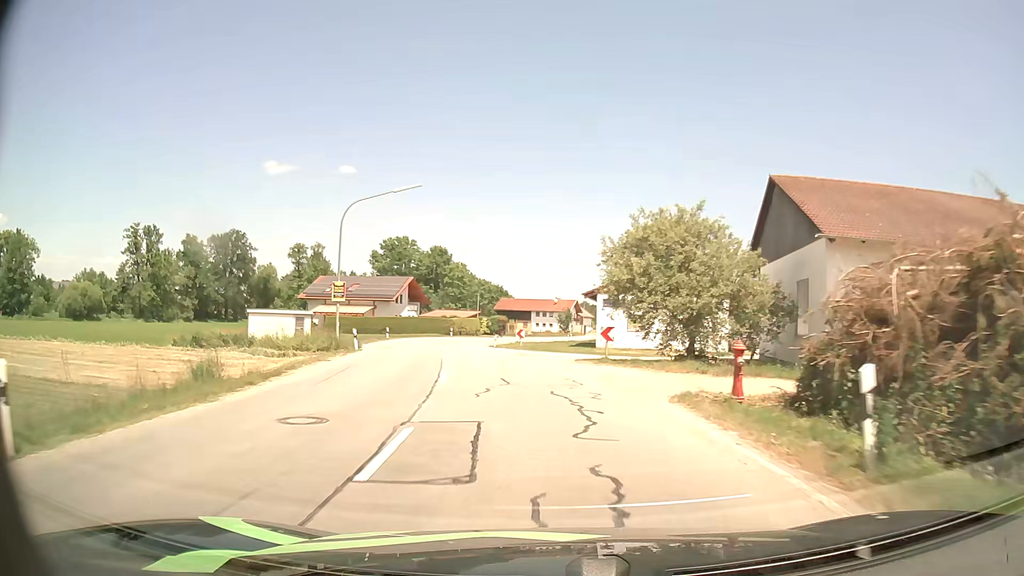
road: secondary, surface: asphalt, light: Day
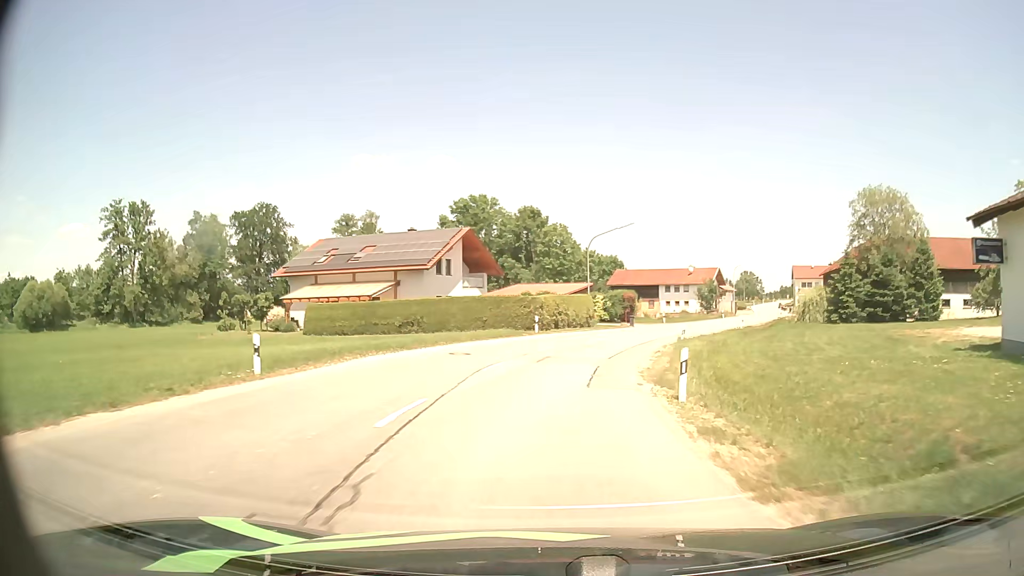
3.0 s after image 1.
(-4.5, +41.3) m; -9°
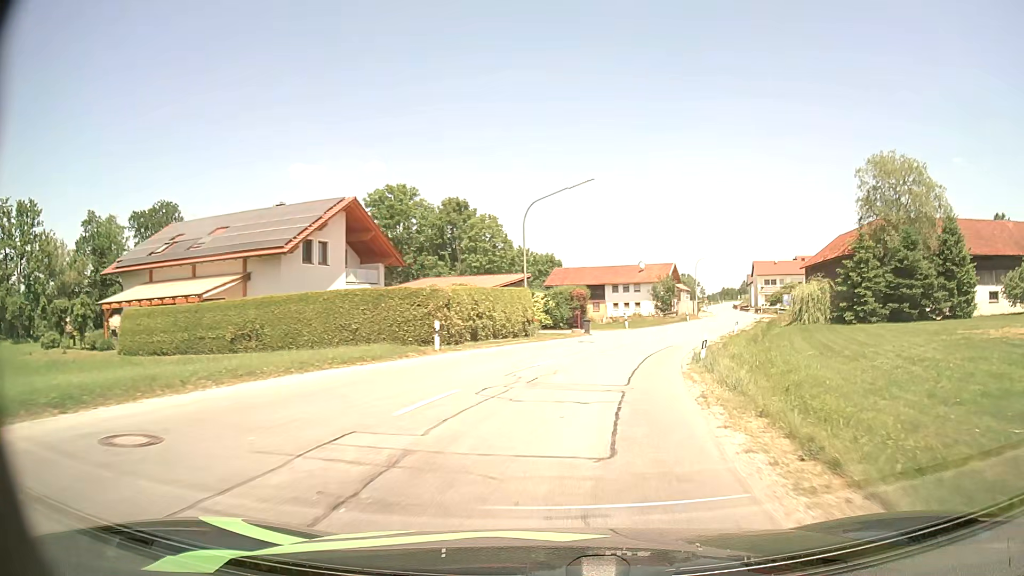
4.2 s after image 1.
(+0.5, +16.3) m; +5°
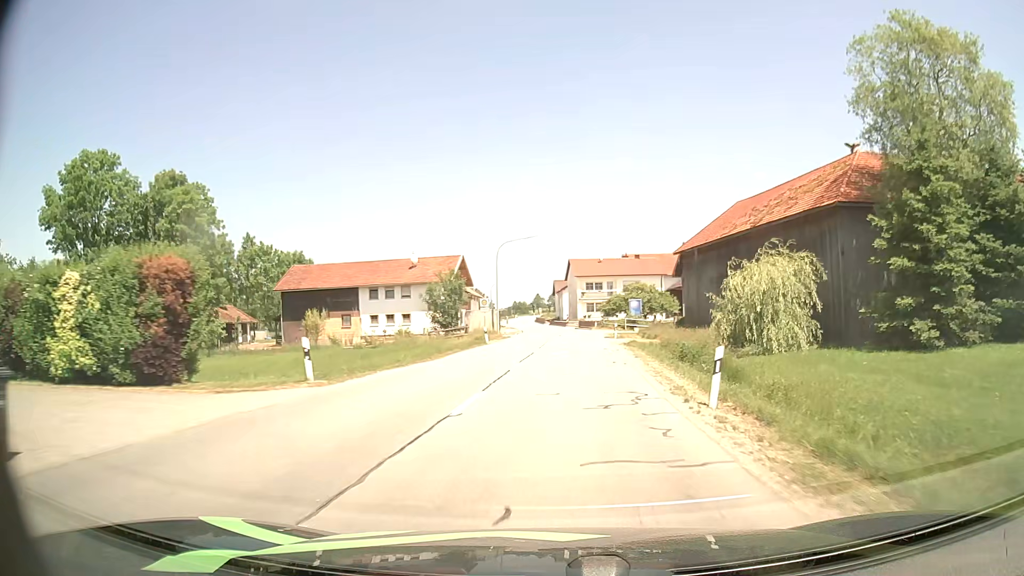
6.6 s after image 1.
(+5.6, +32.4) m; +18°
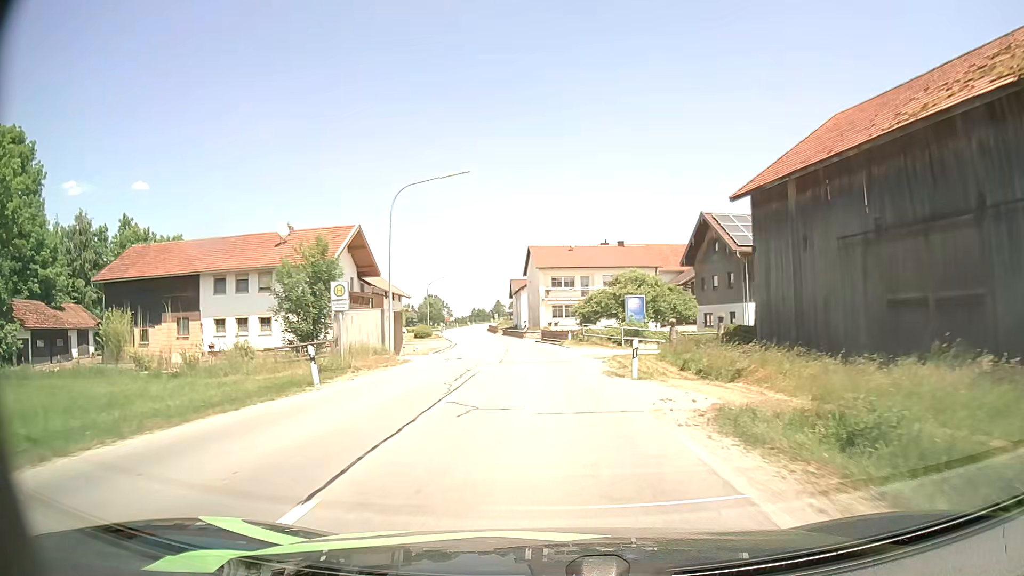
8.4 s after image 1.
(+1.2, +25.4) m; +4°
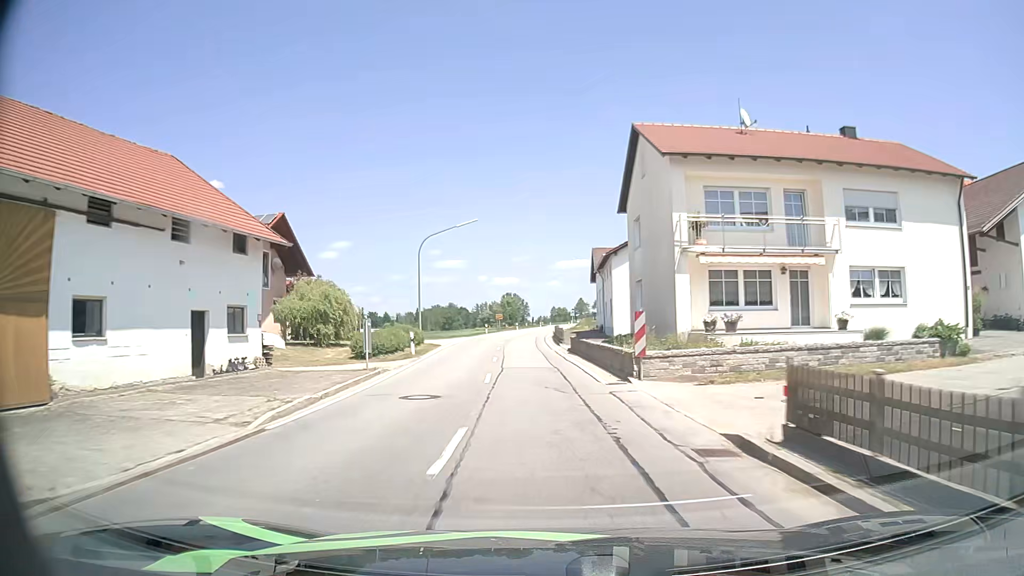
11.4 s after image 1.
(-2.0, +43.8) m; -7°
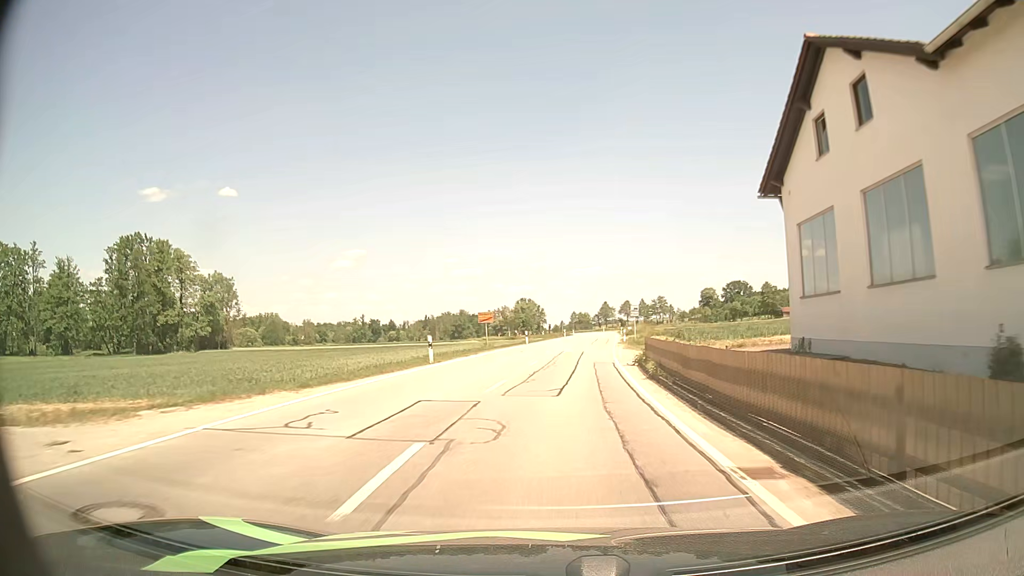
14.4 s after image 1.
(-2.0, +47.9) m; -2°
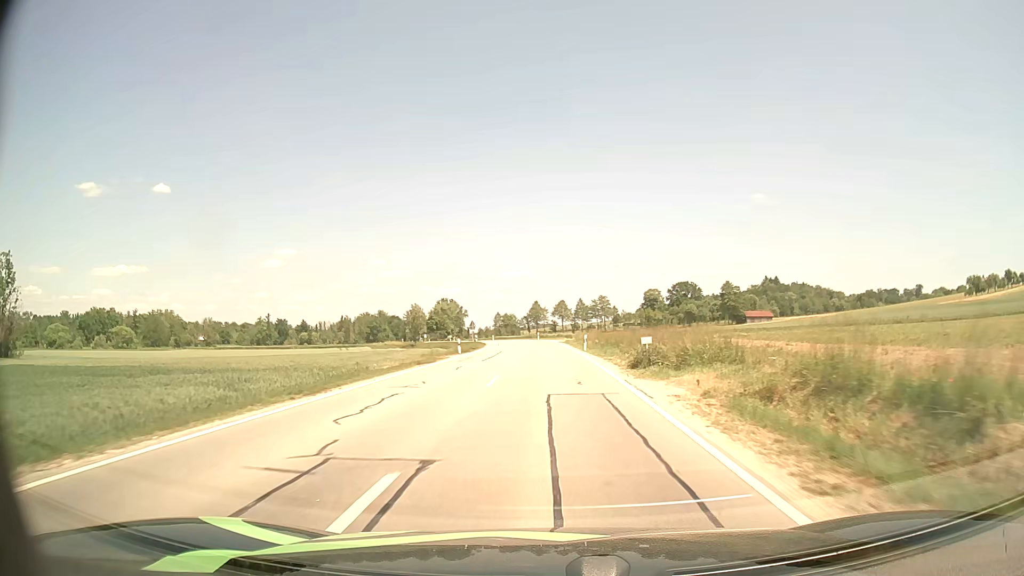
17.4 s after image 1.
(+2.9, +51.1) m; +6°
(0, +10) (0, +20) (0, +30) (0, +40) (0, +50) (-1, +60) (-1, +70) (-3, +80) (-4, +90) (-6, +100) m
